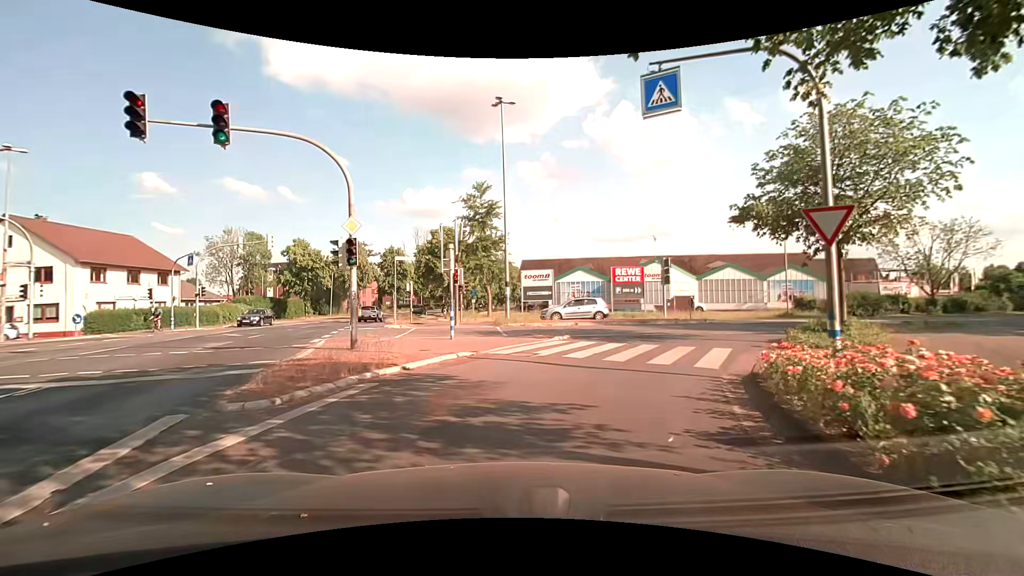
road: tertiary_link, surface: asphalt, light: Day
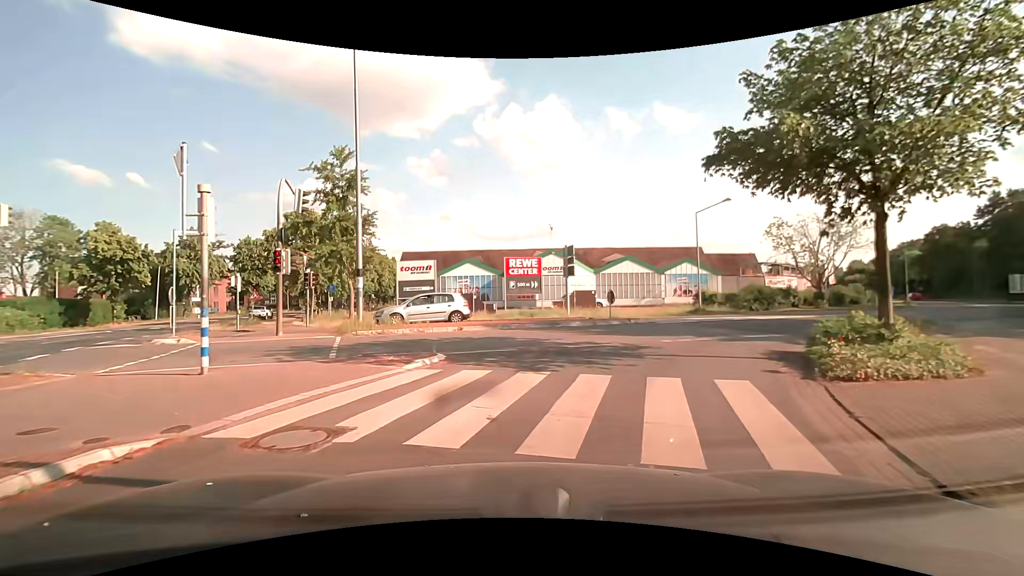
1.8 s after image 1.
(+0.9, +7.9) m; +13°
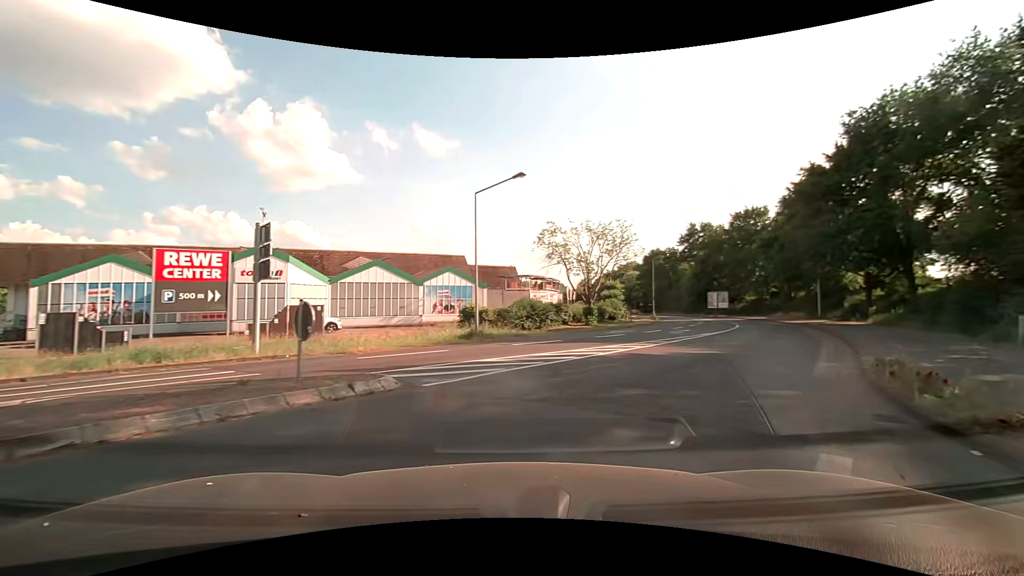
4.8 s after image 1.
(+2.8, +13.2) m; +28°
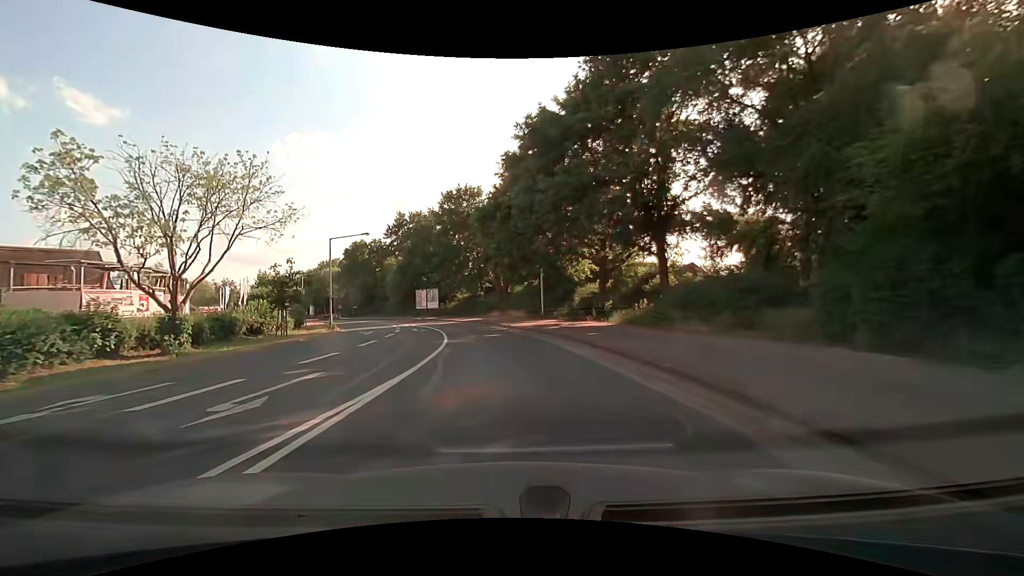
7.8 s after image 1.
(+7.8, +18.8) m; +30°
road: tertiary
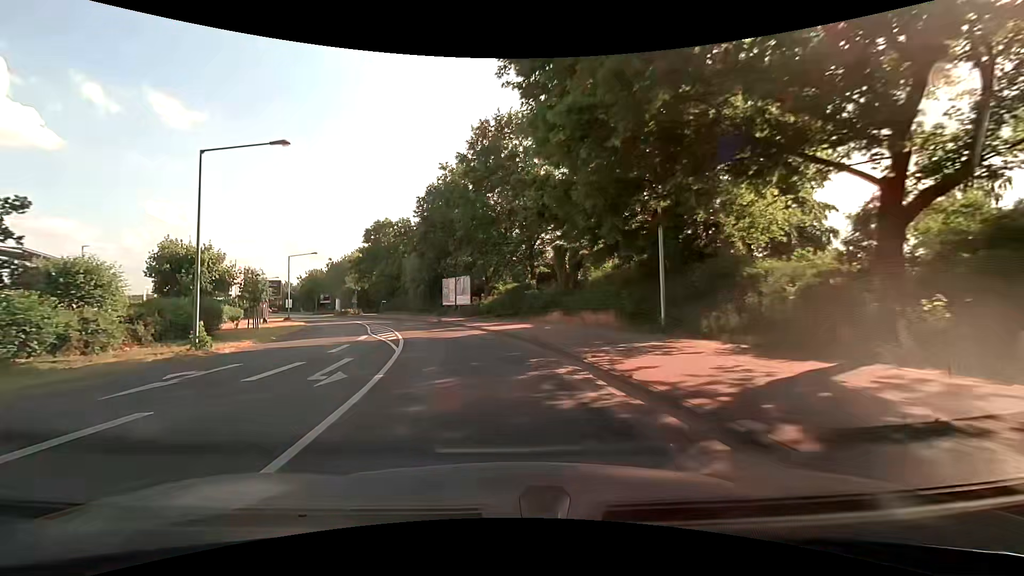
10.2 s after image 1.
(-0.6, +23.0) m; -4°
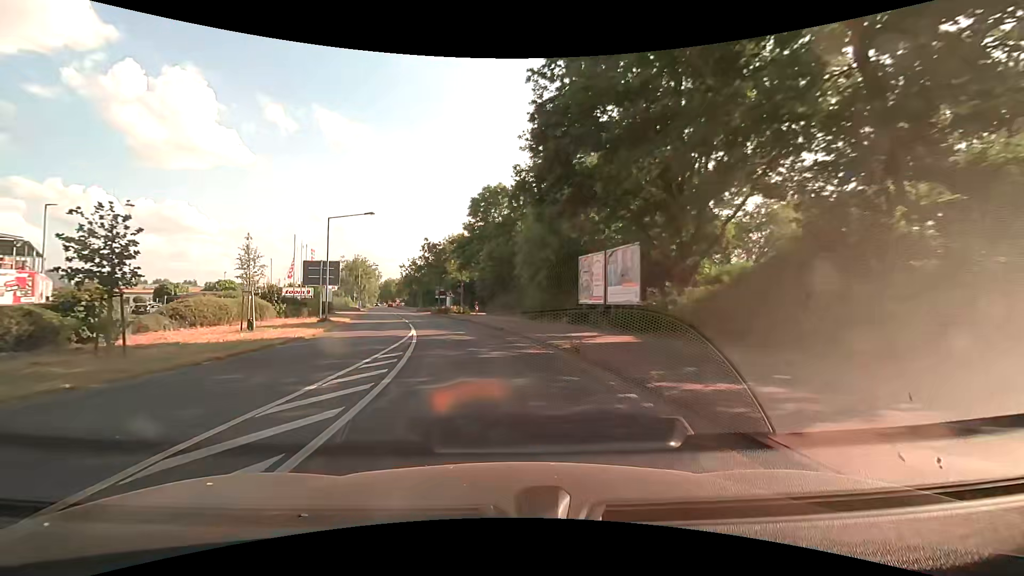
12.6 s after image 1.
(-3.9, +25.2) m; -16°
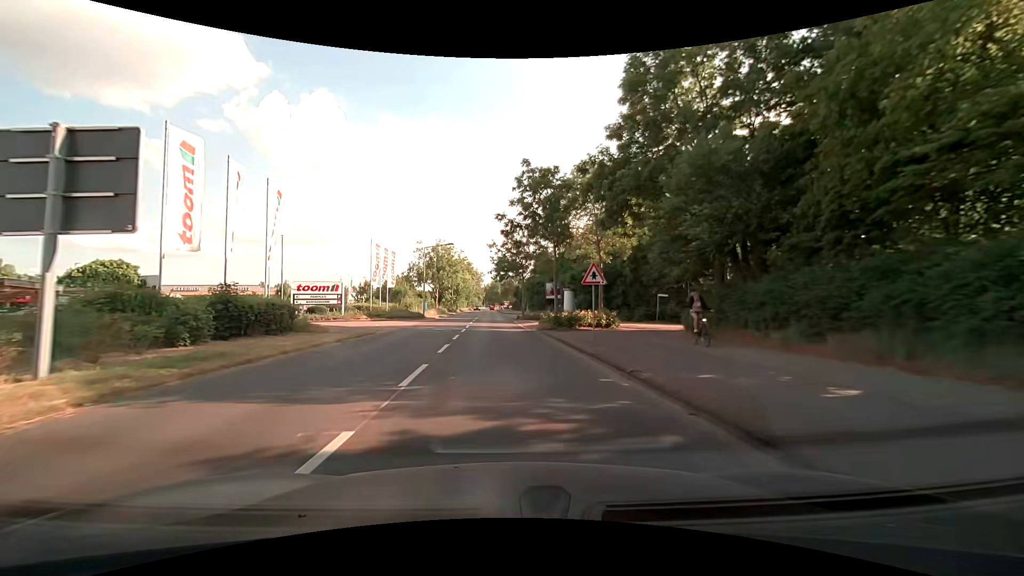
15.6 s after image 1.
(-4.6, +34.8) m; -12°
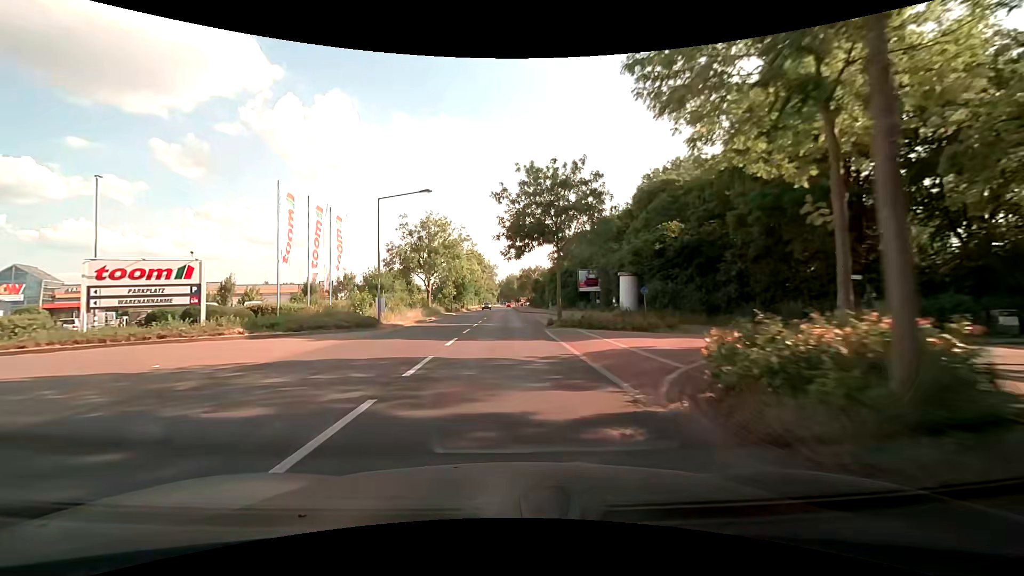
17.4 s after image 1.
(-0.5, +22.9) m; -2°
(0, +10) (0, +20) (0, +30) (0, +40) (0, +50) (0, +60) (0, +70) (0, +80) (0, +90) (0, +100) m
